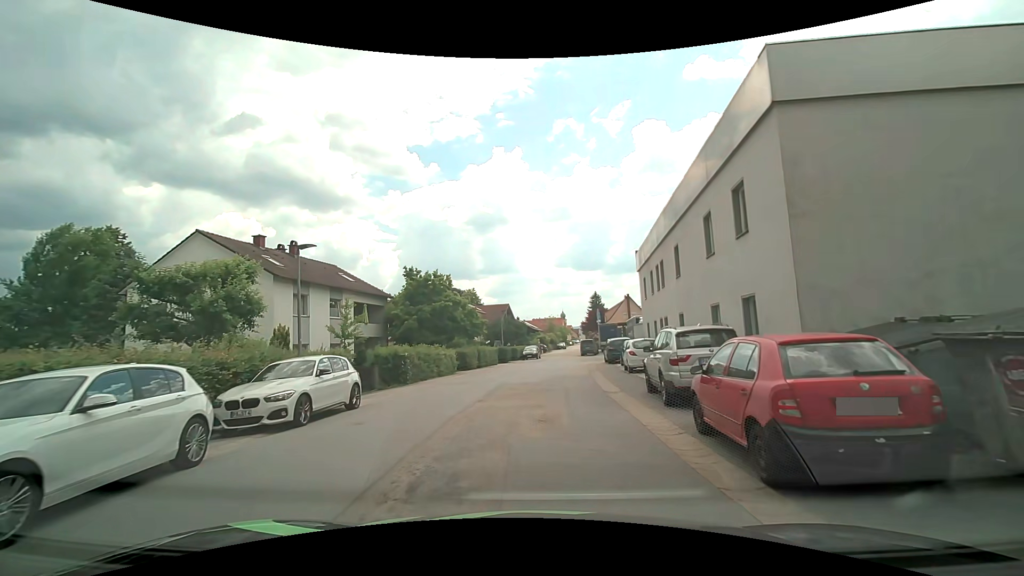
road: residential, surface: asphalt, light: Day
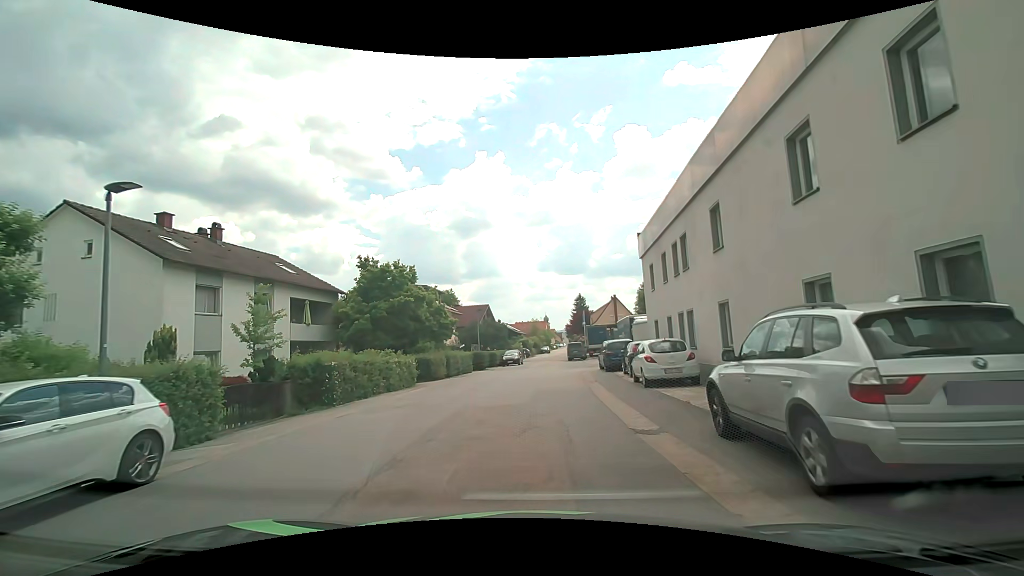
(0.0, +6.4) m; 0°
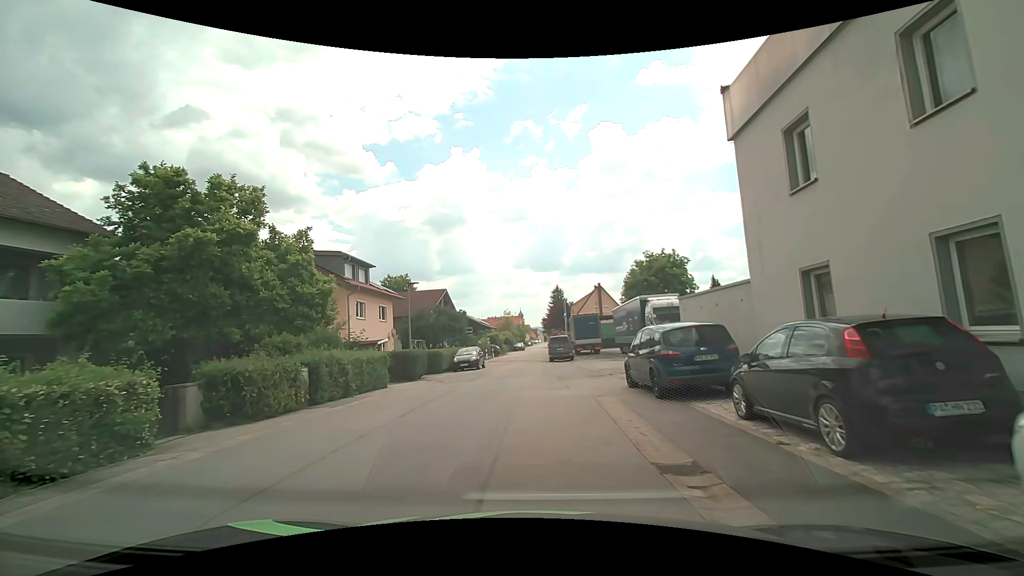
(+0.7, +15.8) m; +4°
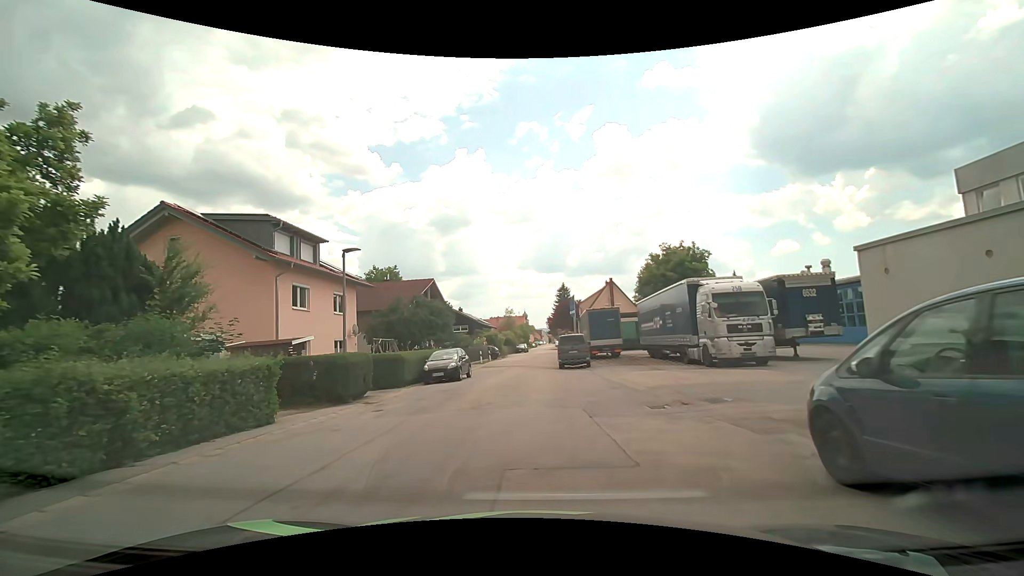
(0.0, +9.6) m; -1°
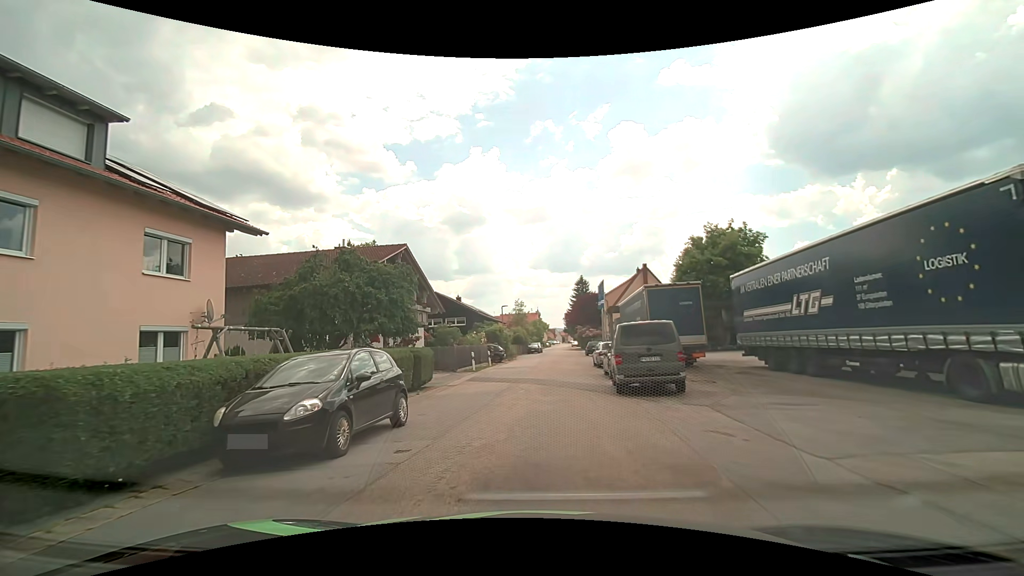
(-0.3, +15.5) m; -1°
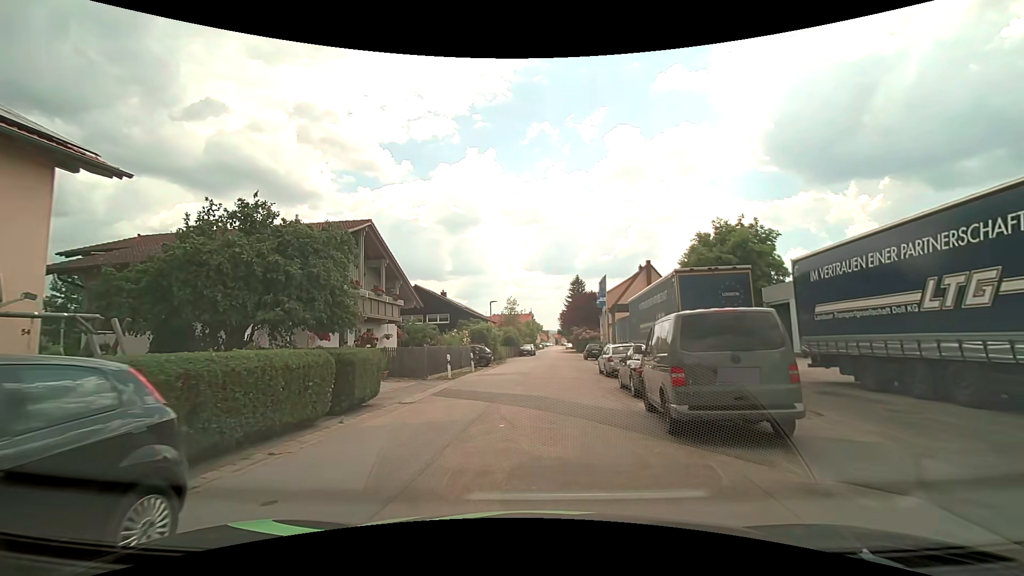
(0.0, +6.1) m; 0°
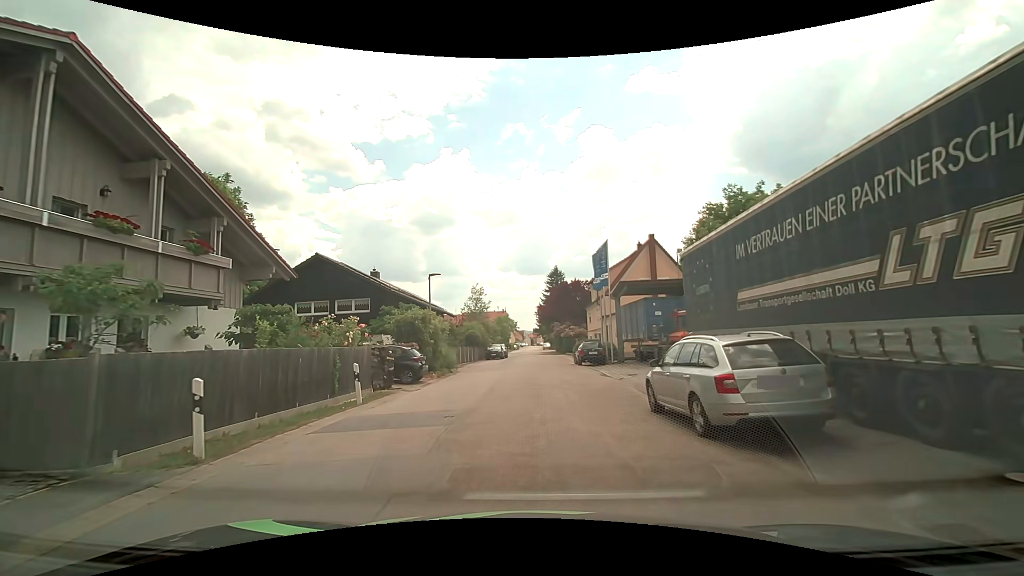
(+0.6, +15.8) m; +4°
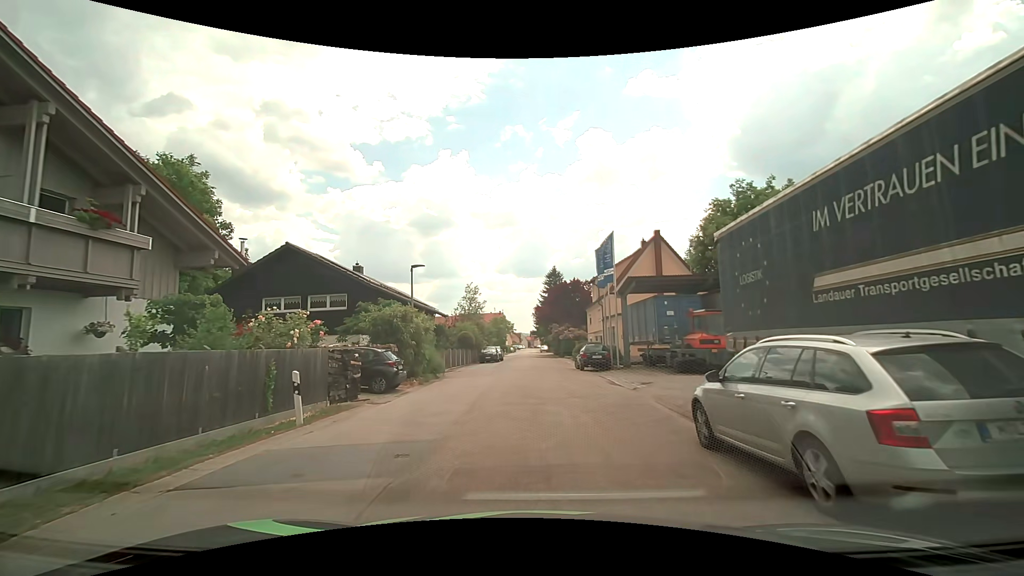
(-0.1, +3.2) m; -2°
(0, +10) (+1, +20) (+1, +30) (+1, +40) (+1, +50) (+1, +60) (+1, +70) (+1, +80) (+1, +90) (+1, +100) m
